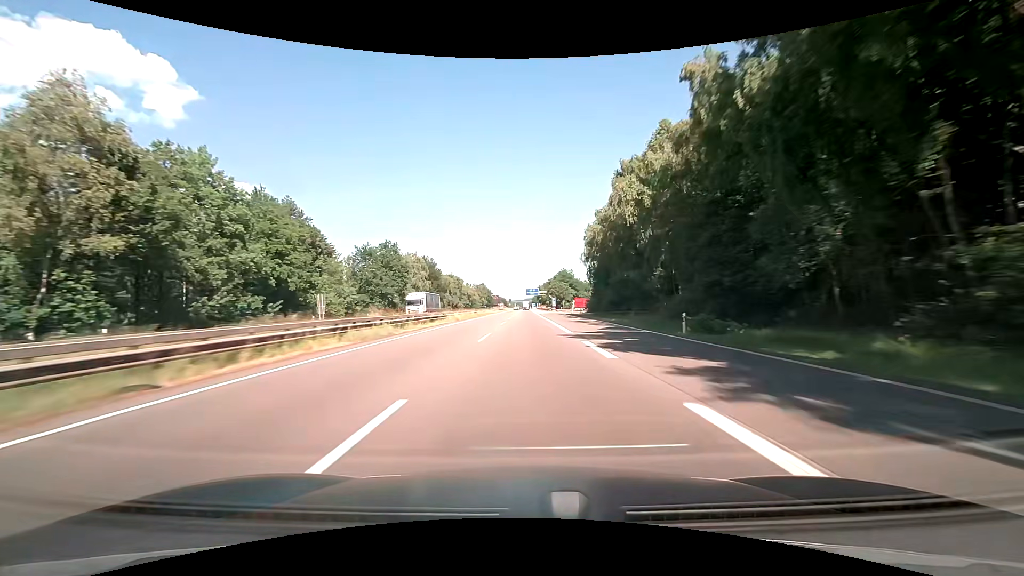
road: motorway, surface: asphalt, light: Day
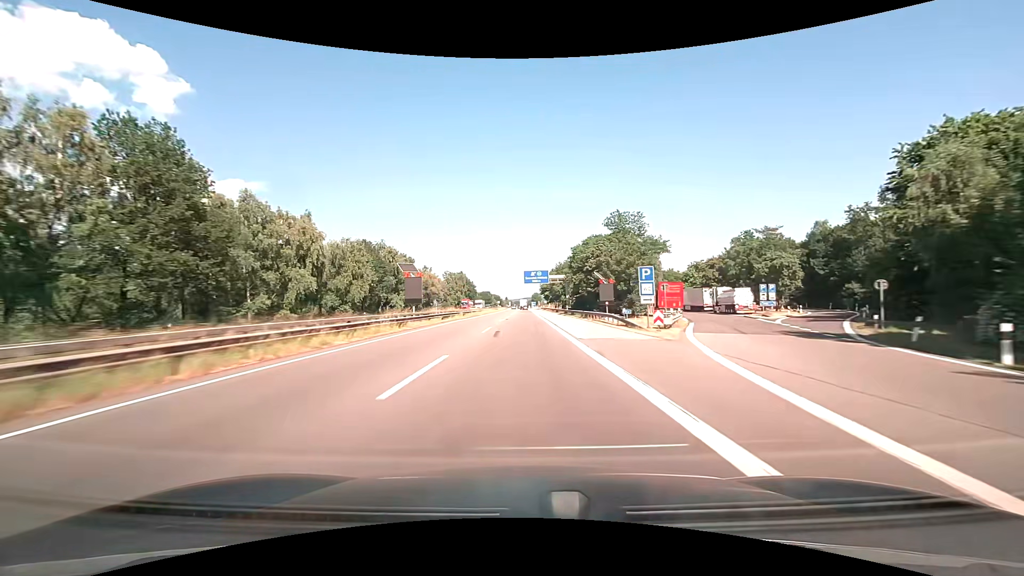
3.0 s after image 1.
(+0.6, +99.8) m; +1°
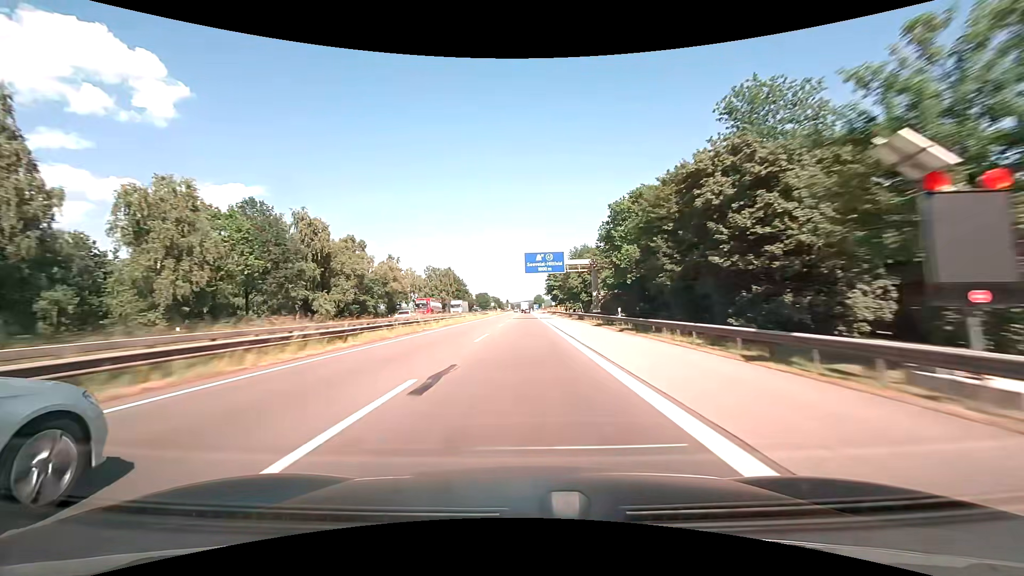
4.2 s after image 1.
(-0.1, +39.5) m; 0°
